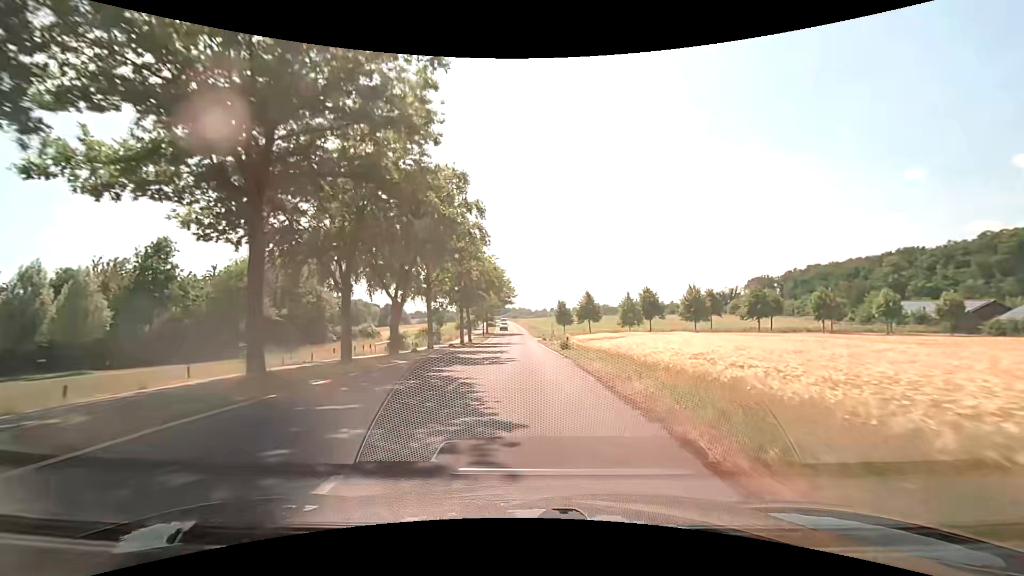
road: unclassified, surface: asphalt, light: Day
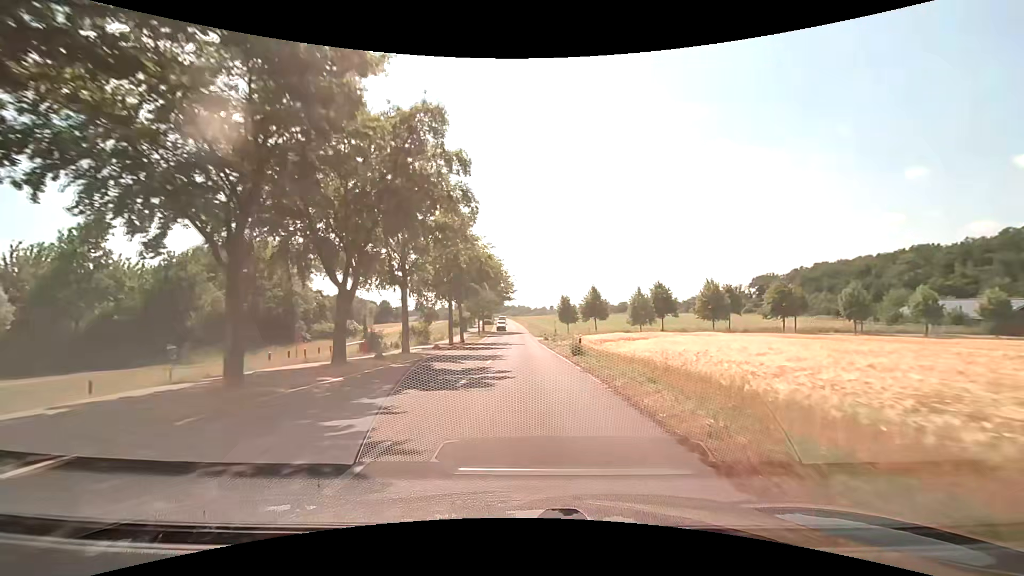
(0.0, +7.6) m; 0°
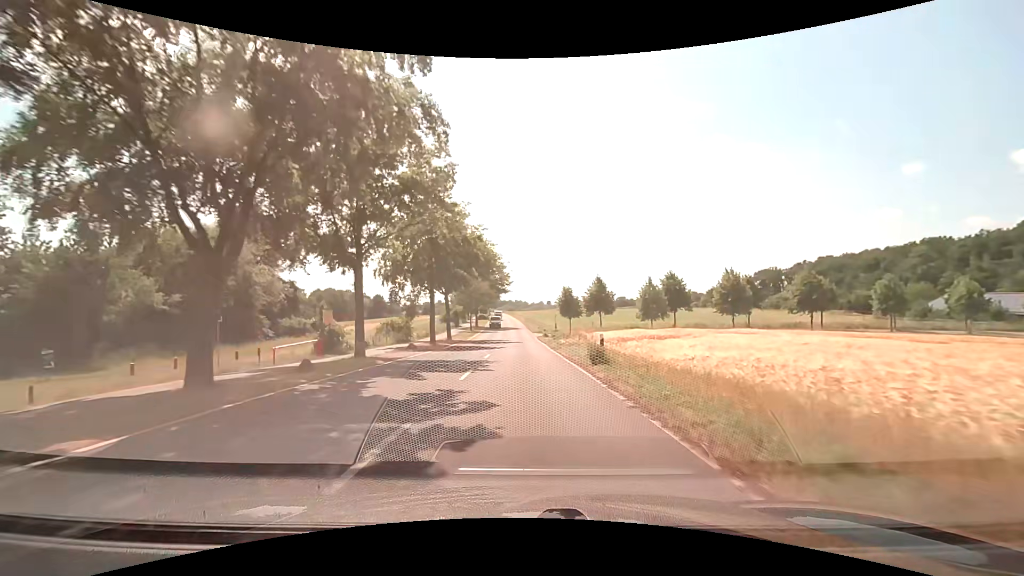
(0.0, +7.7) m; +1°
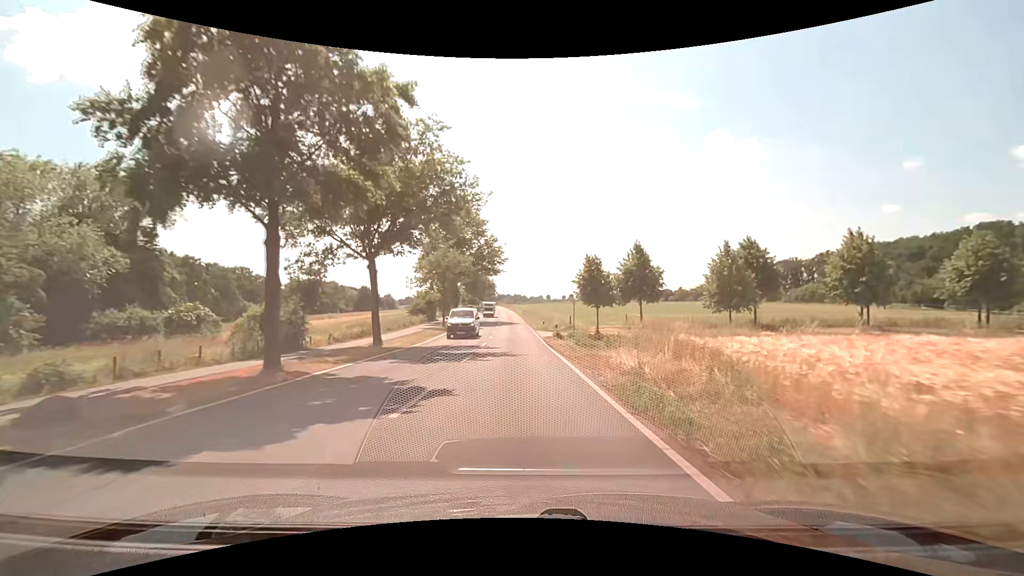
(0.0, +23.9) m; 0°
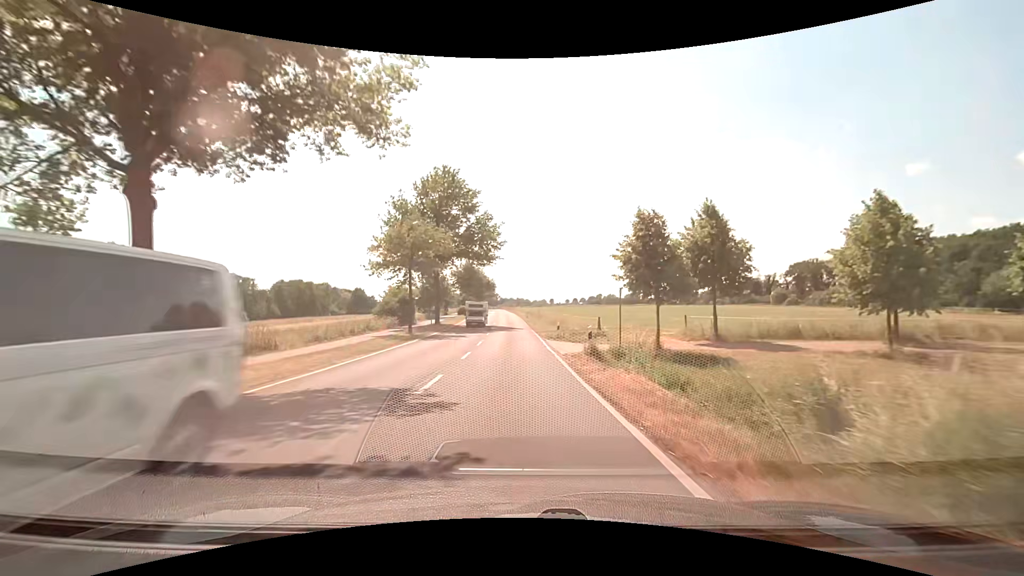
(-0.1, +16.0) m; 0°
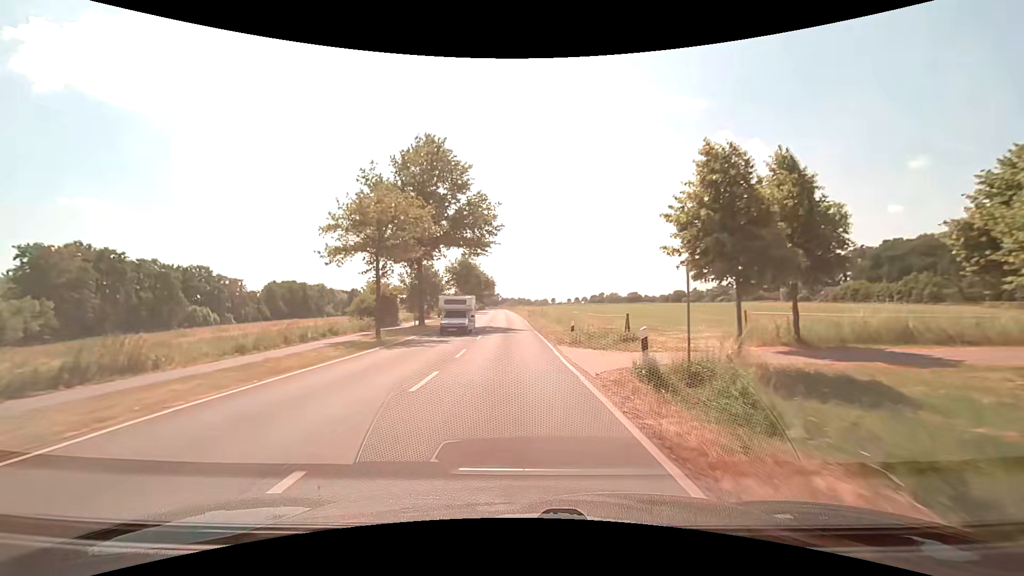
(0.0, +7.8) m; 0°
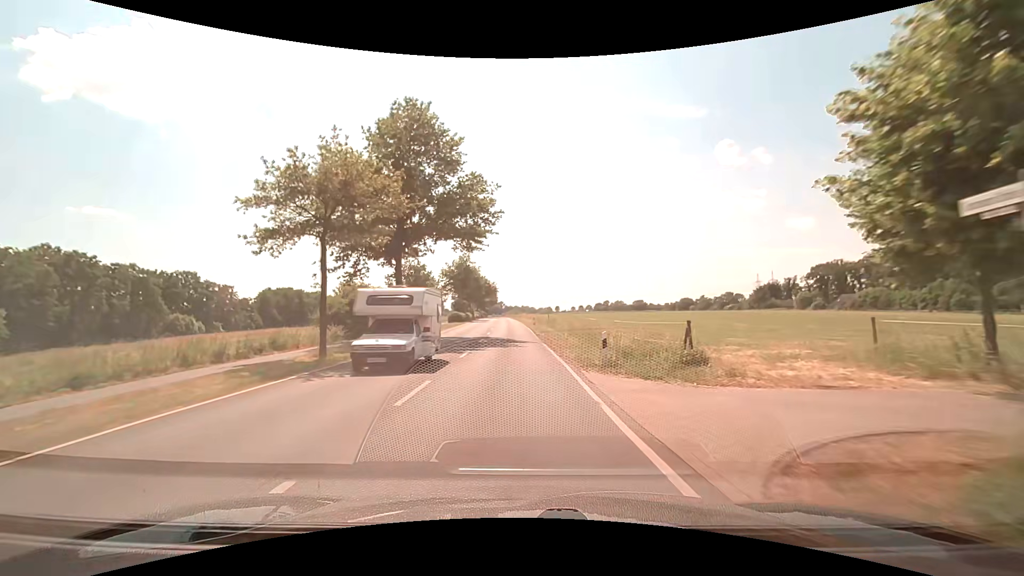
(0.0, +7.7) m; 0°
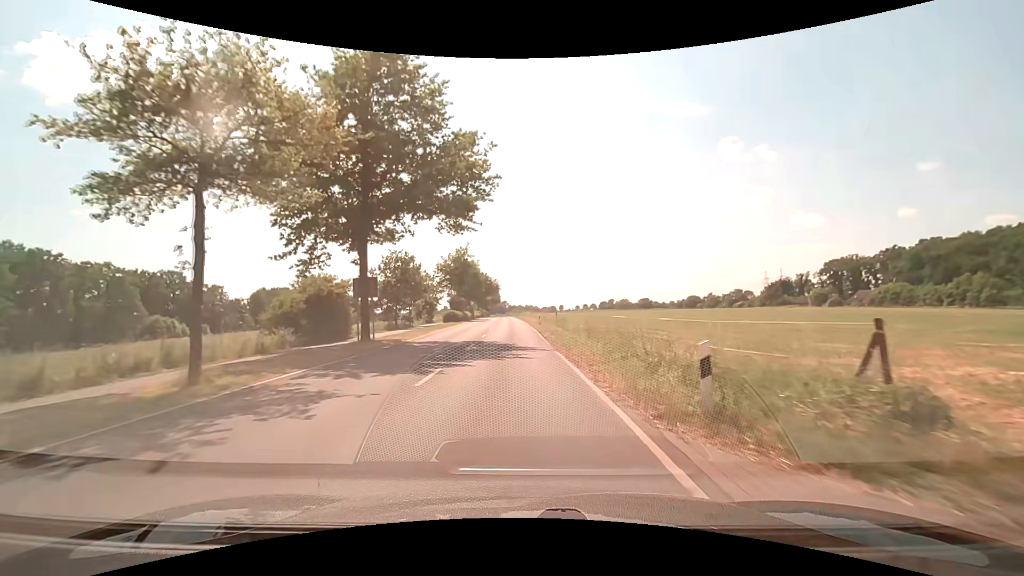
(0.0, +7.5) m; 0°
(0, +10) (-1, +20) (-1, +30) (-1, +40) (-2, +50) (-2, +60) (-2, +70) (-3, +80) (-3, +90) (-4, +100) m
